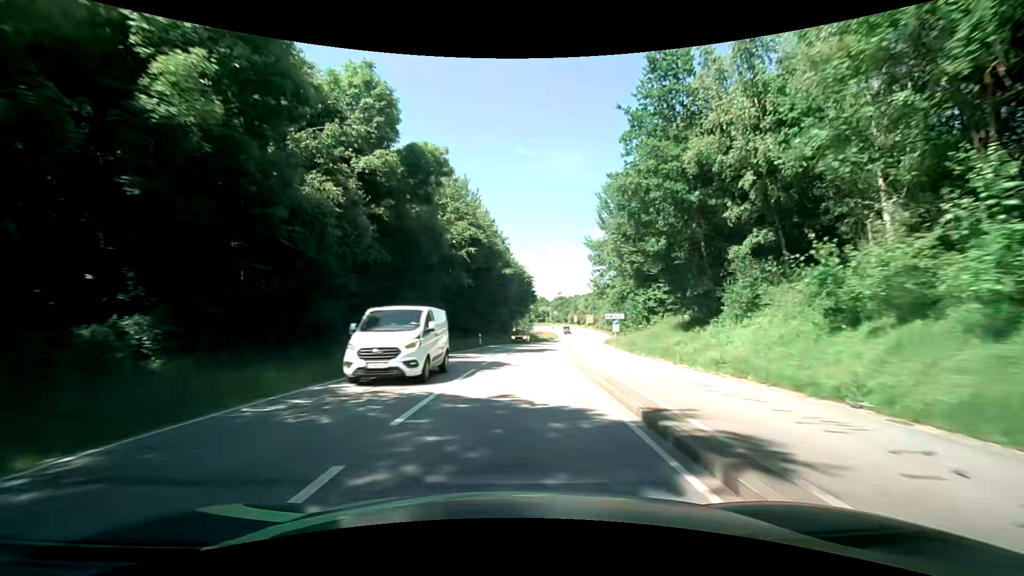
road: secondary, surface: asphalt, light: Day
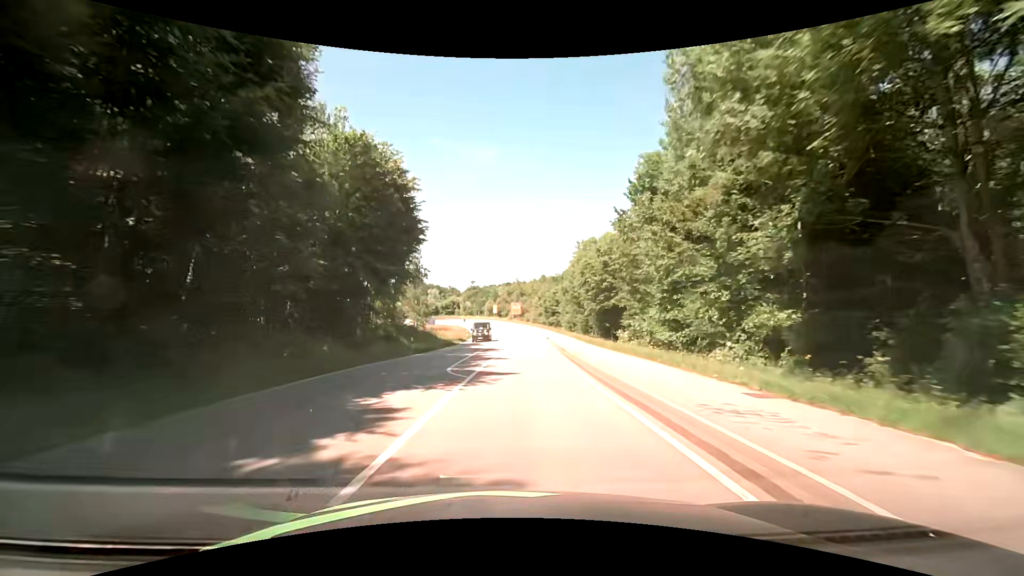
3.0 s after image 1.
(+4.8, +53.9) m; +10°
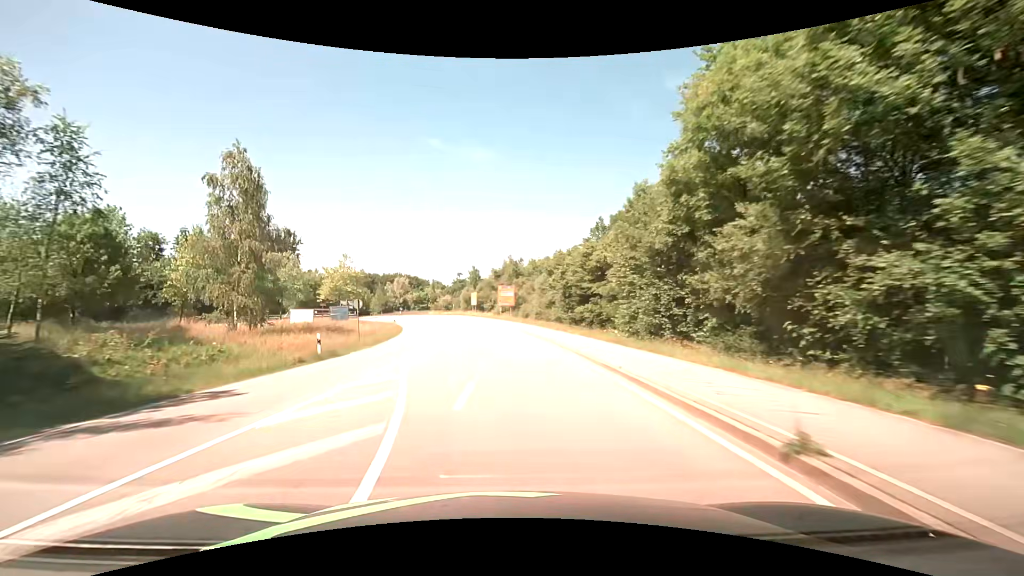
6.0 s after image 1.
(+2.3, +53.2) m; +1°
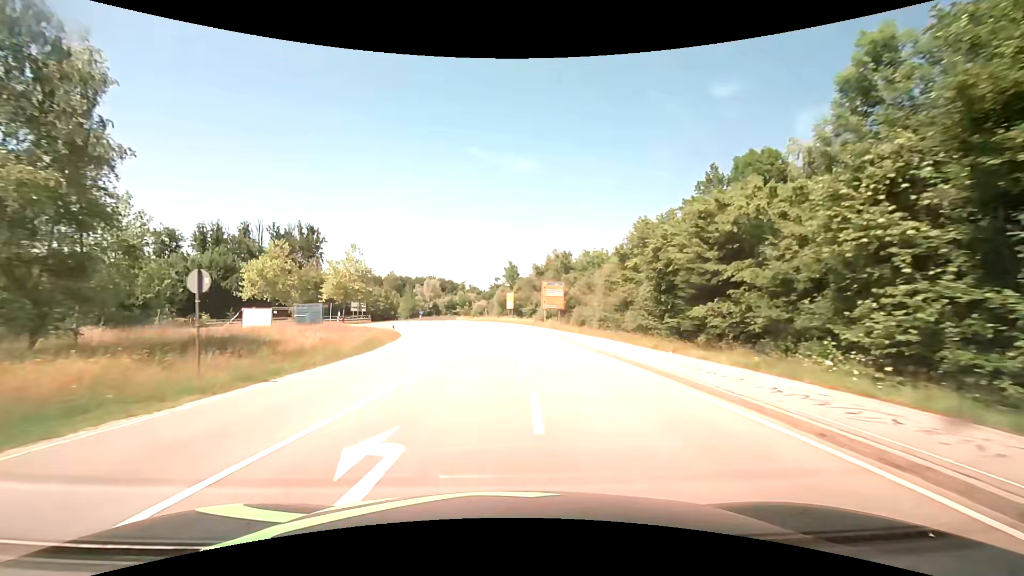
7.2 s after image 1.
(-0.8, +19.6) m; -5°
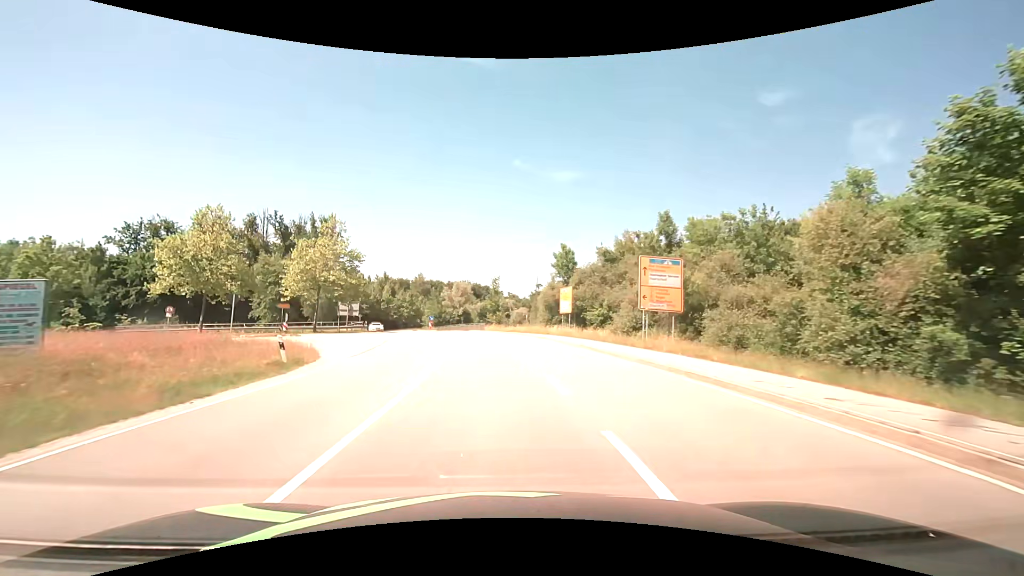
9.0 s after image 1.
(-1.0, +26.6) m; -4°
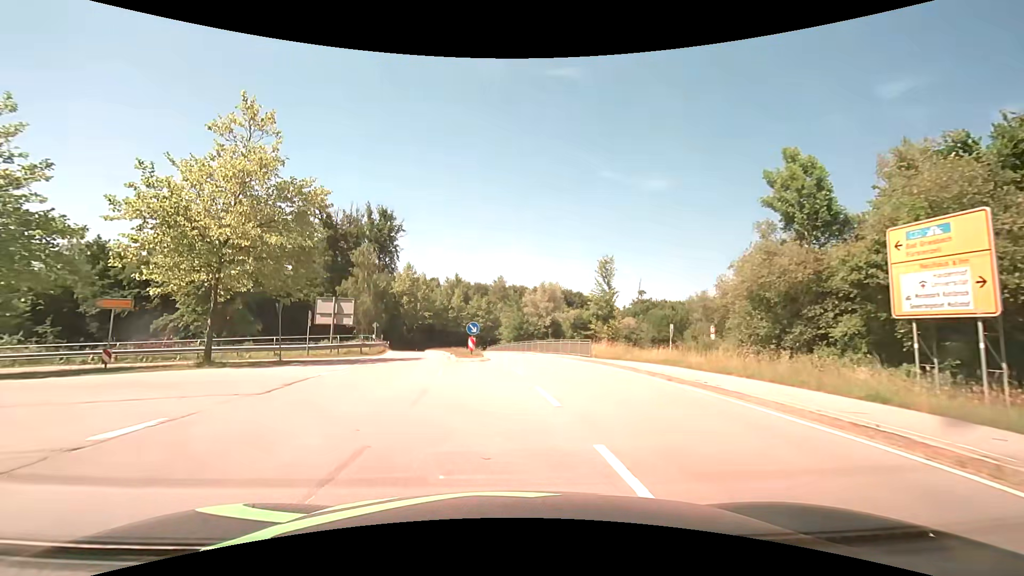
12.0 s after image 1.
(-2.2, +30.8) m; -10°
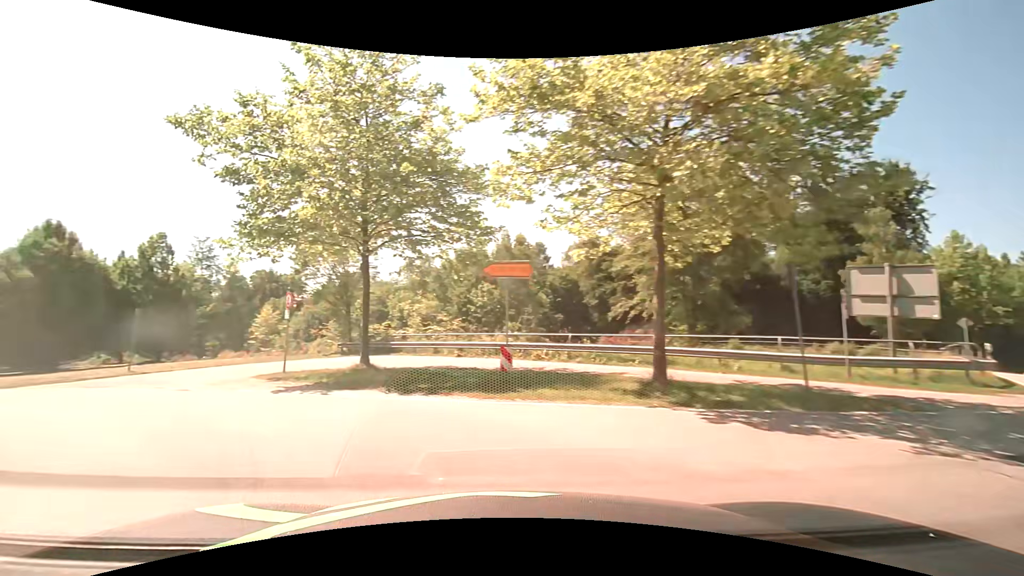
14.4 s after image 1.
(-5.2, +13.6) m; -52°
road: primary_link
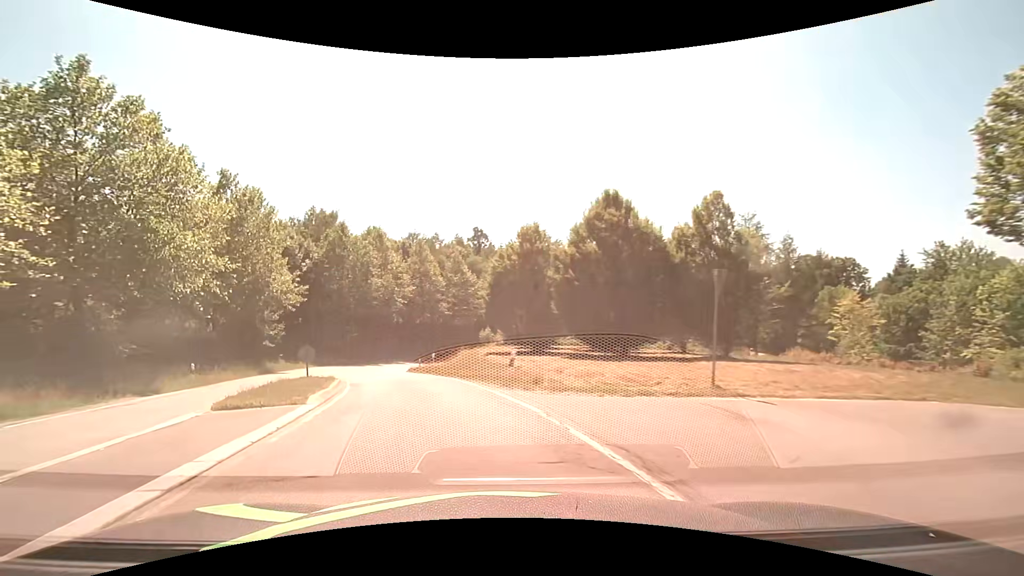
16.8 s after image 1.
(-8.3, +13.3) m; -55°
(-1, +10) (-4, +20) (-7, +29) (-10, +39) (-11, +49) (-11, +59) (-8, +68) (-2, +76) (+5, +83) (+14, +87) m
